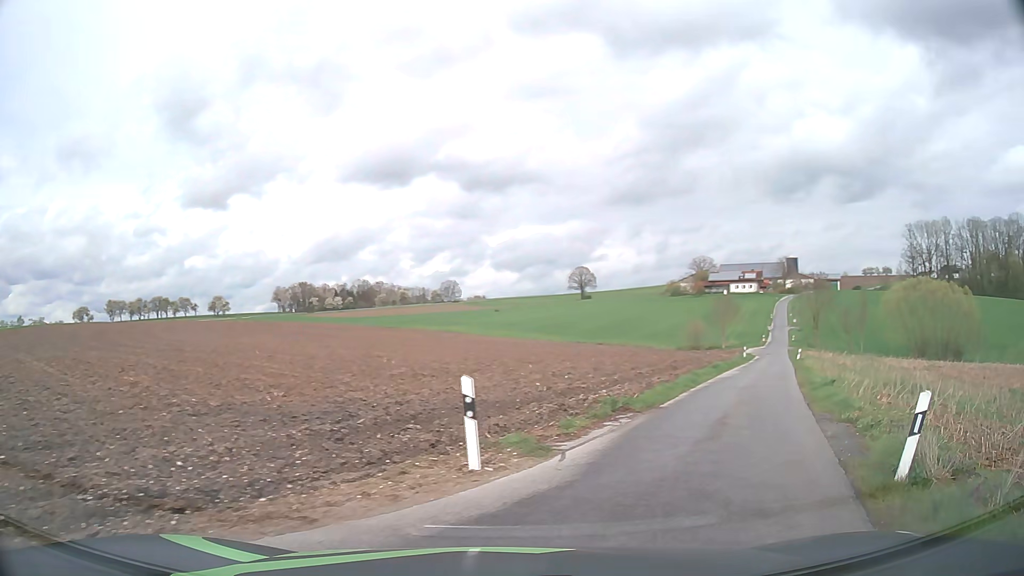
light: Day
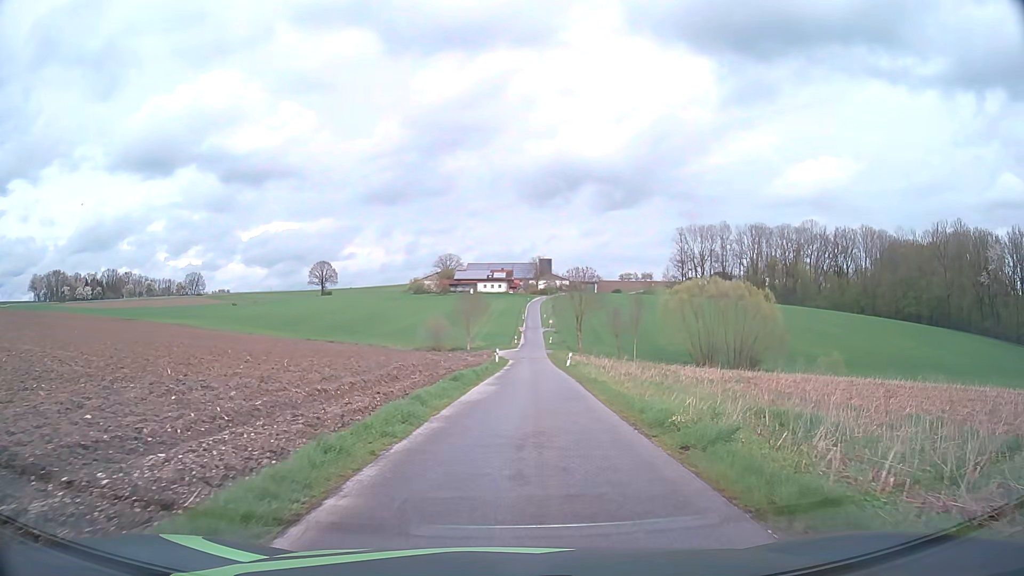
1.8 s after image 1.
(+3.4, +12.4) m; +22°
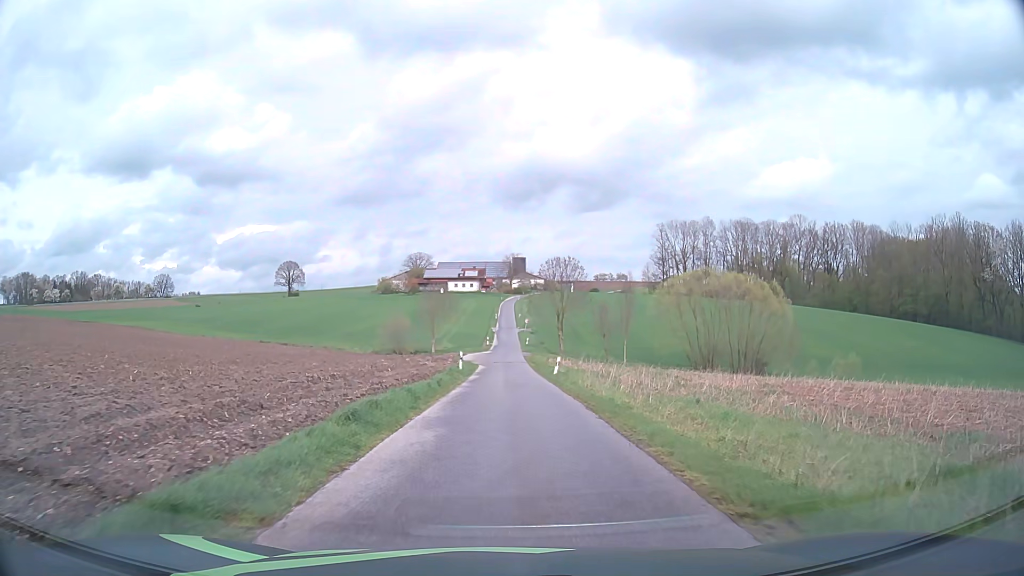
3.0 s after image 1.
(+0.3, +11.7) m; +2°
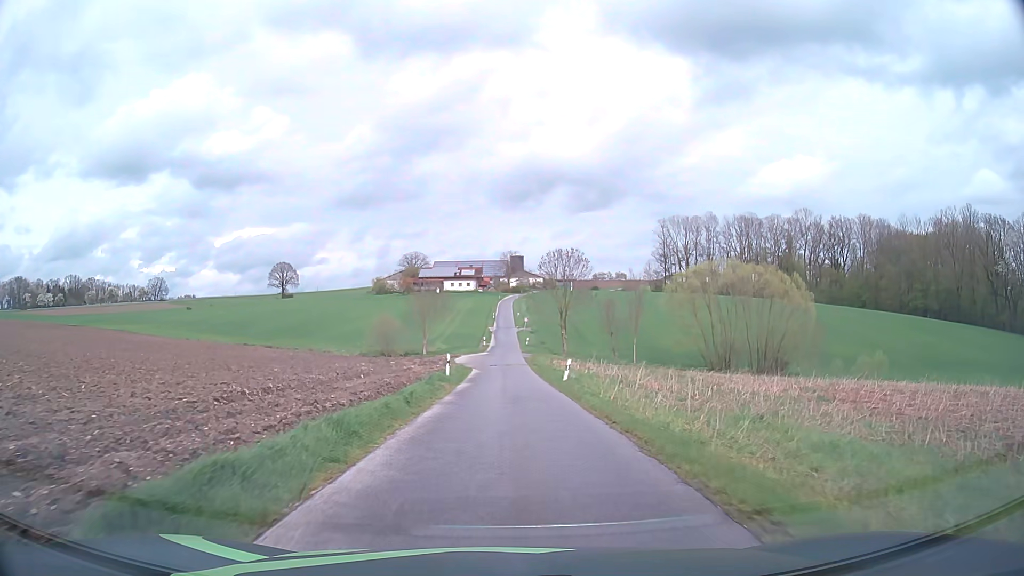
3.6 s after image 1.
(0.0, +6.7) m; 0°
(0, +10) (0, +20) (0, +30) (0, +40) (0, +50) (0, +60) (0, +70) (0, +80) (0, +90) (0, +100) m
